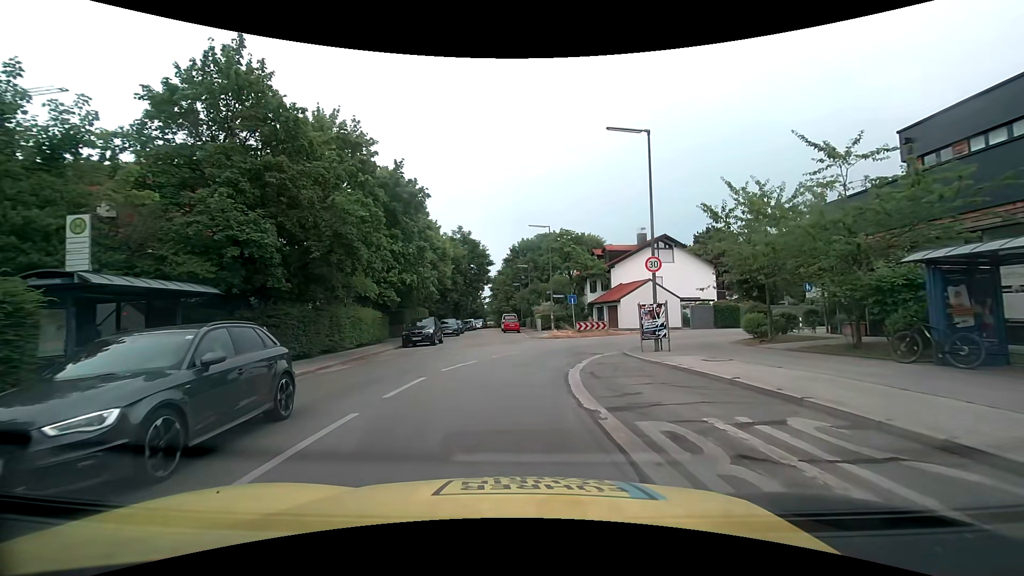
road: tertiary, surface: asphalt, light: Day
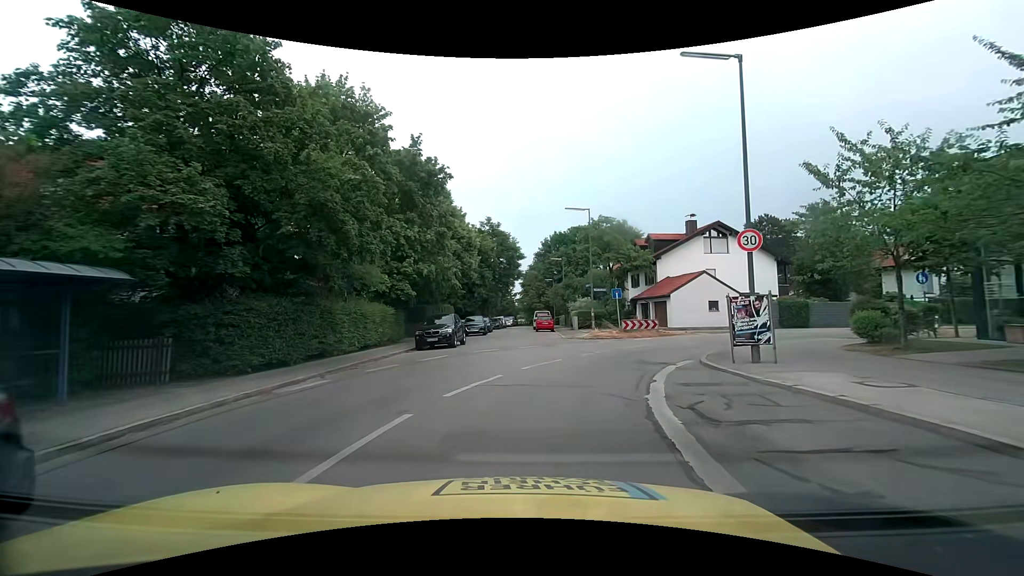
(-0.1, +4.9) m; -3°
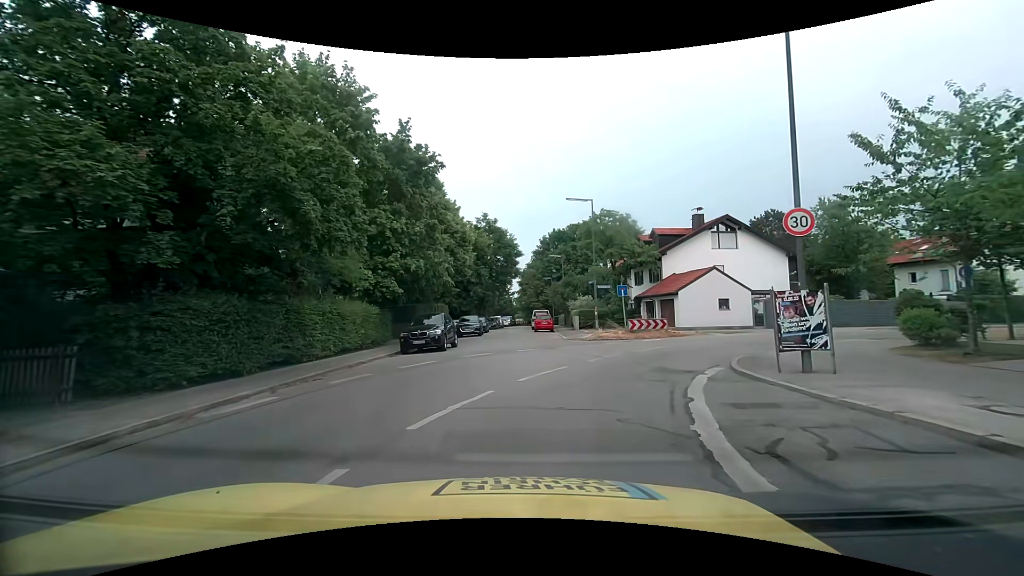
(0.0, +2.5) m; 0°
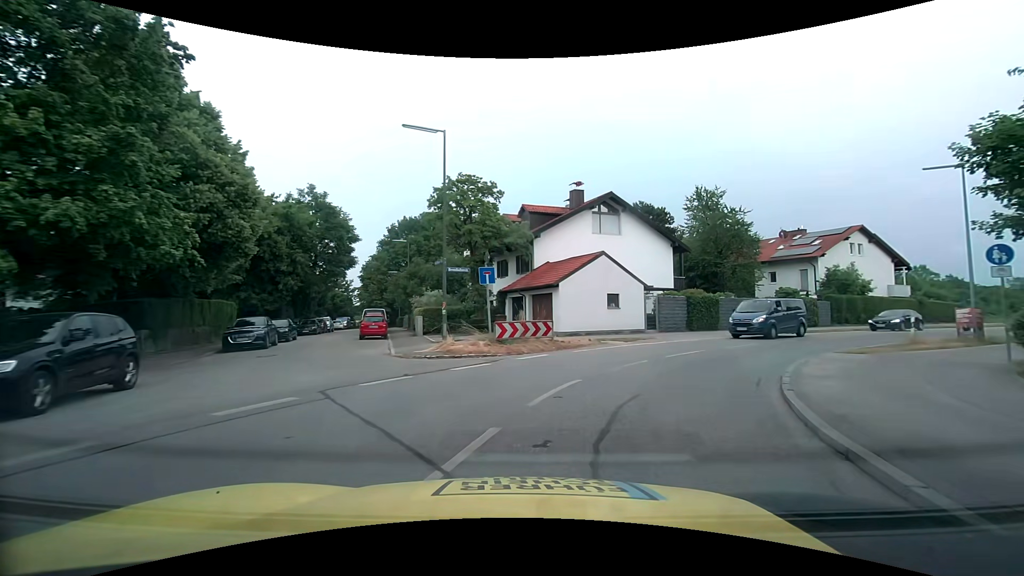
(+1.3, +11.5) m; +16°
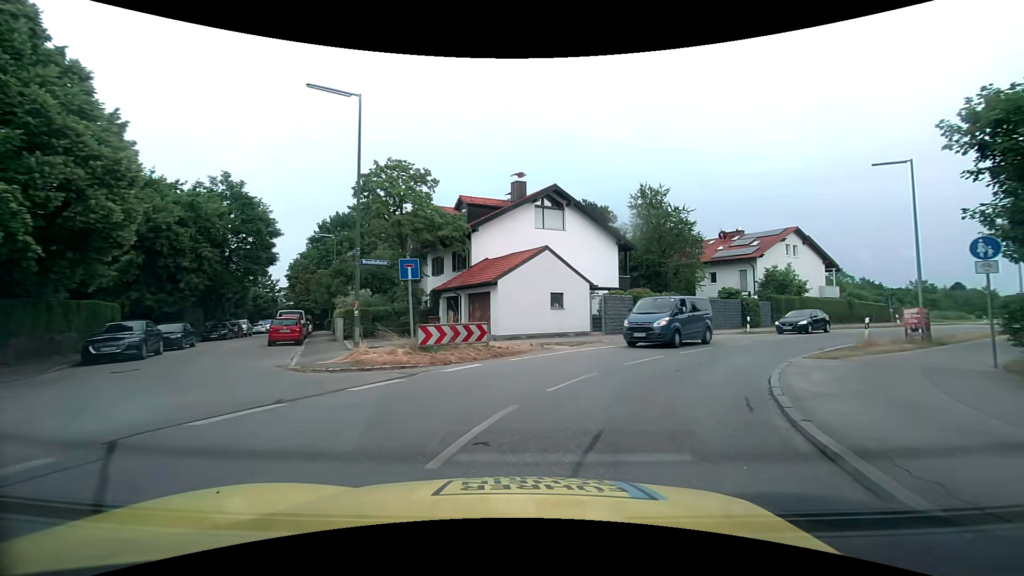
(+0.1, +2.8) m; +6°
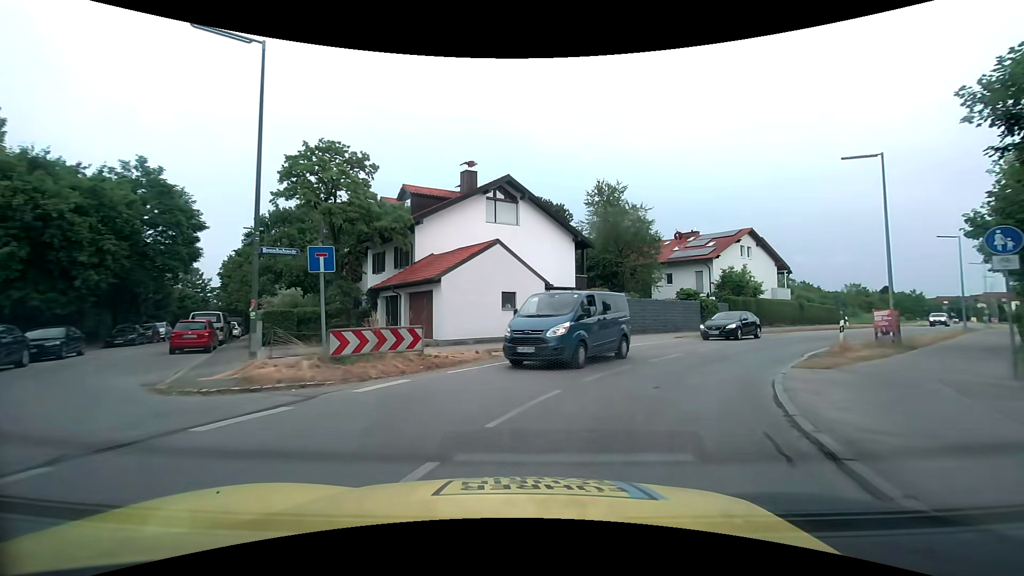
(+0.1, +2.7) m; +4°
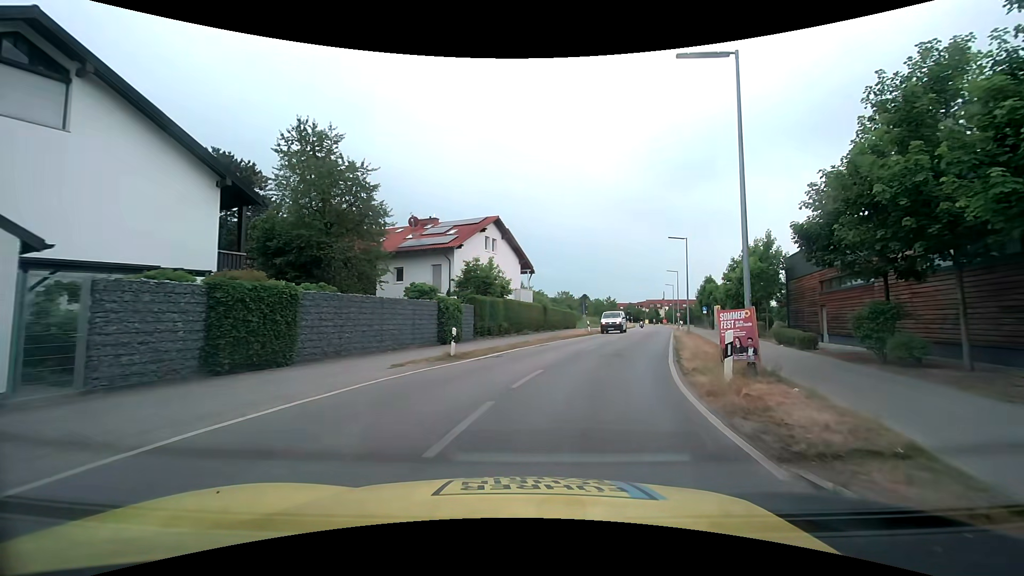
(+3.9, +13.4) m; +31°
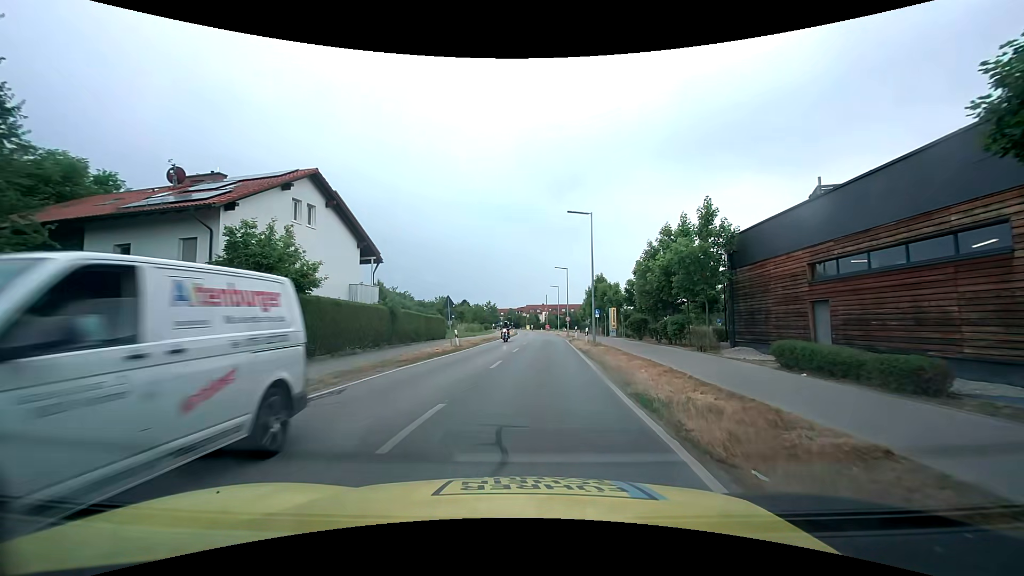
(+2.2, +14.1) m; +14°
(0, +10) (+1, +20) (+1, +30) (+2, +40) (+2, +50) (+3, +60) (+3, +70) (+4, +80) (+4, +90) (+4, +100) m
